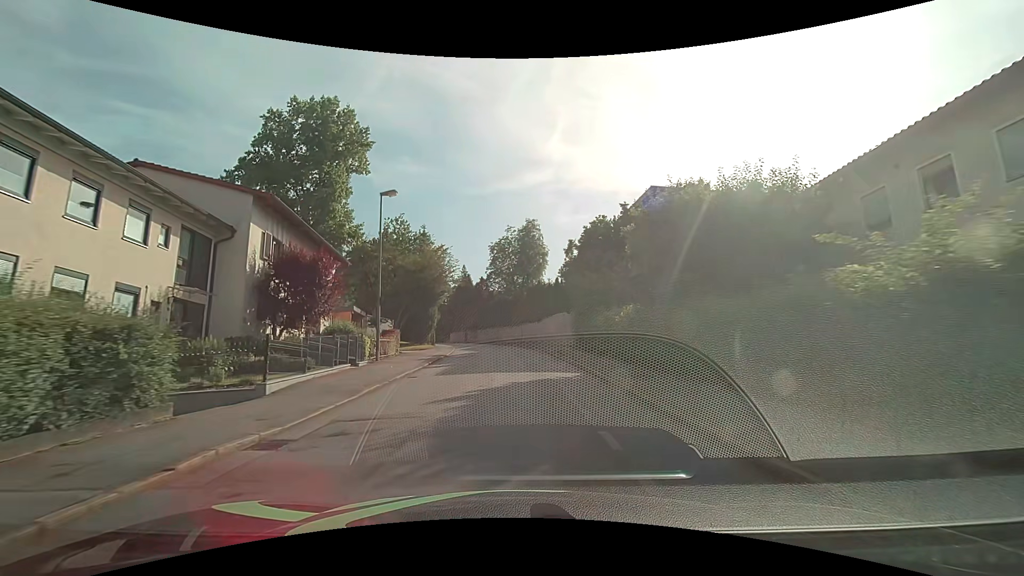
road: residential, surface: asphalt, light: Day
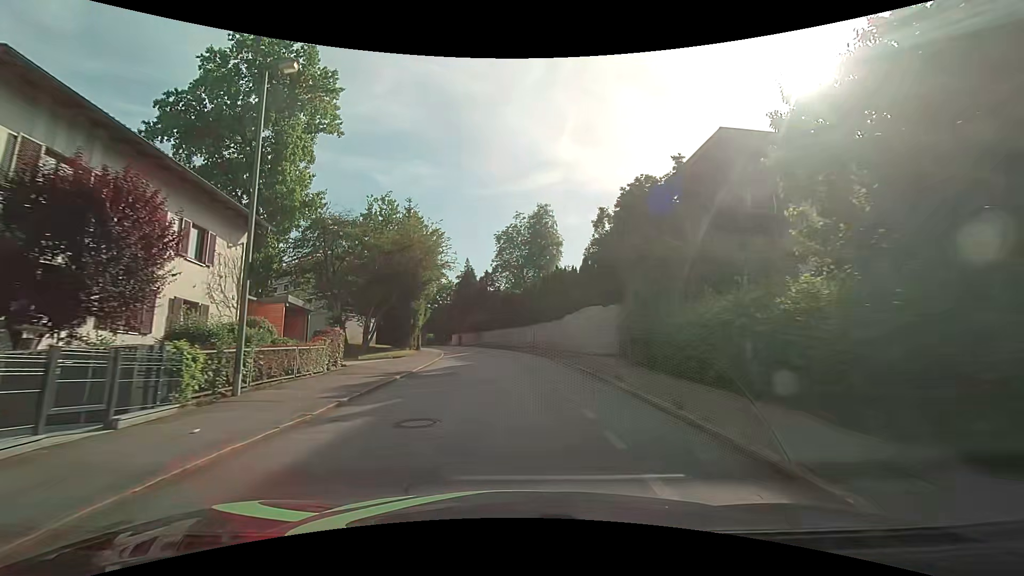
(-0.1, +12.1) m; -1°
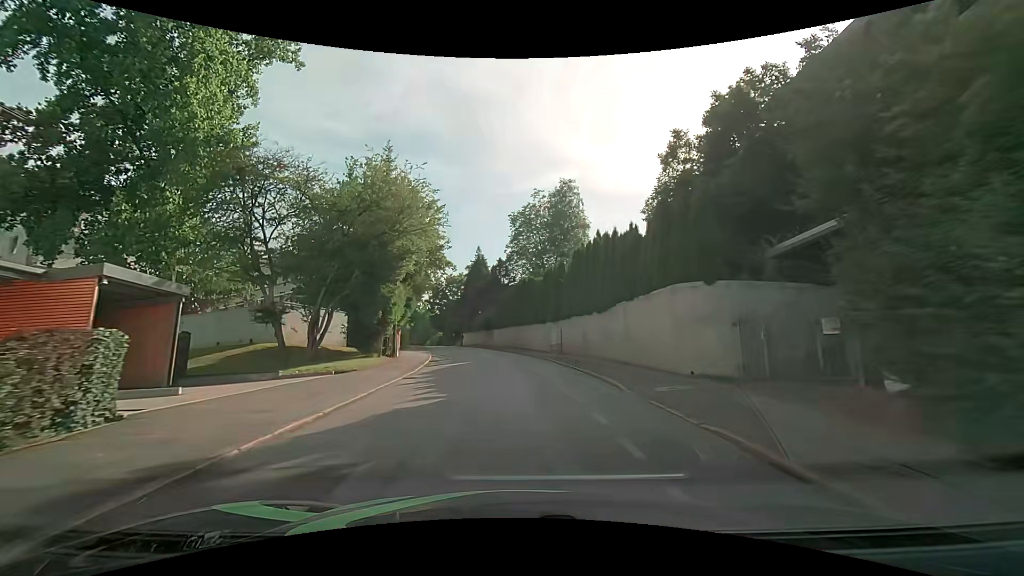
(-0.1, +12.4) m; -2°
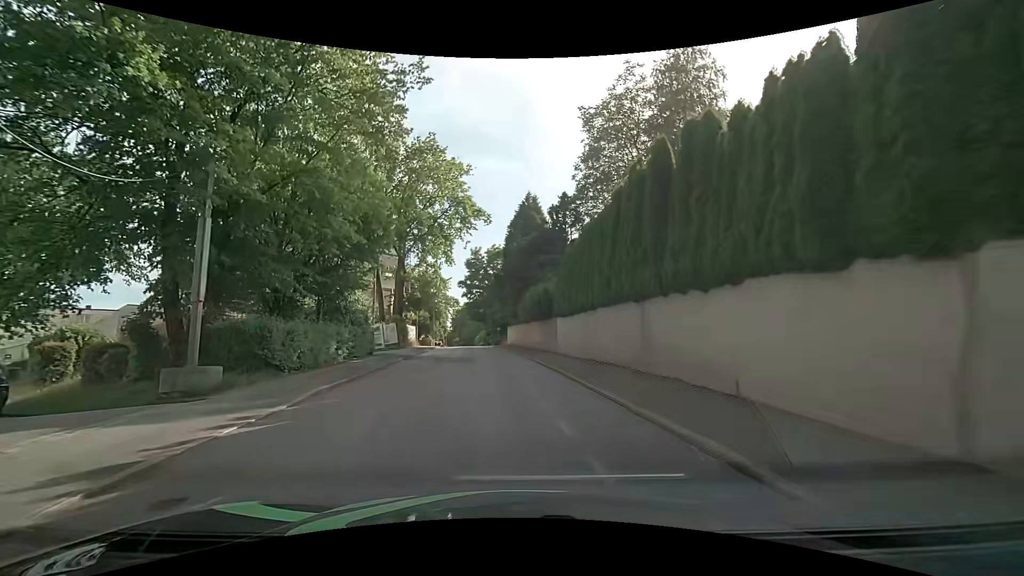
(-1.3, +30.8) m; -6°
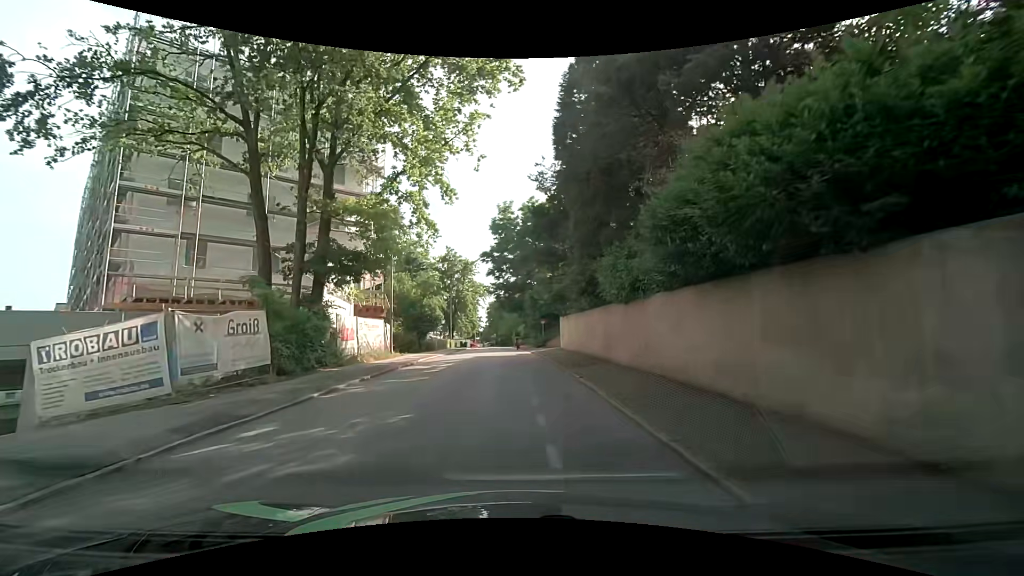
(-1.4, +25.3) m; -5°
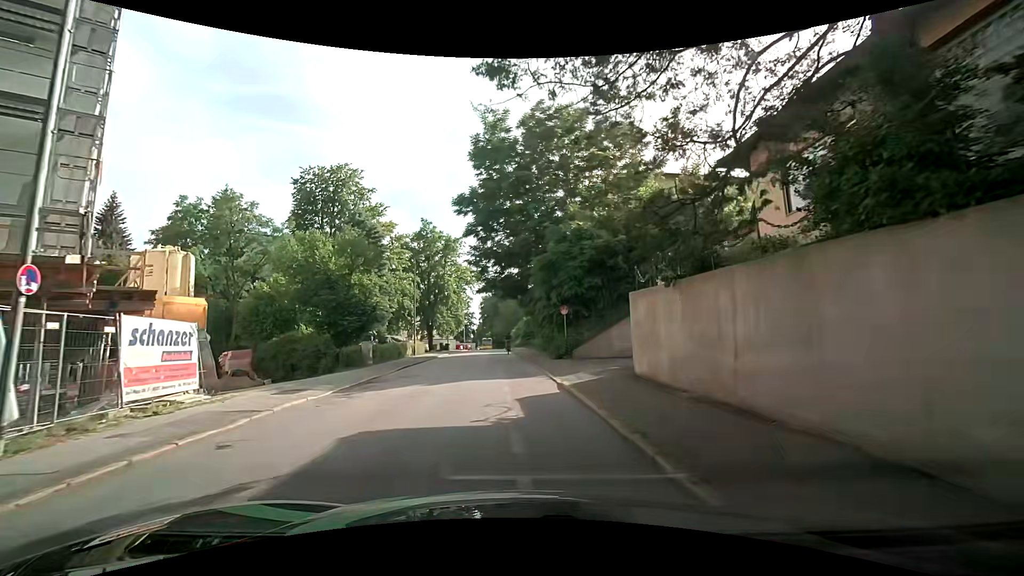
(-0.3, +21.0) m; -1°
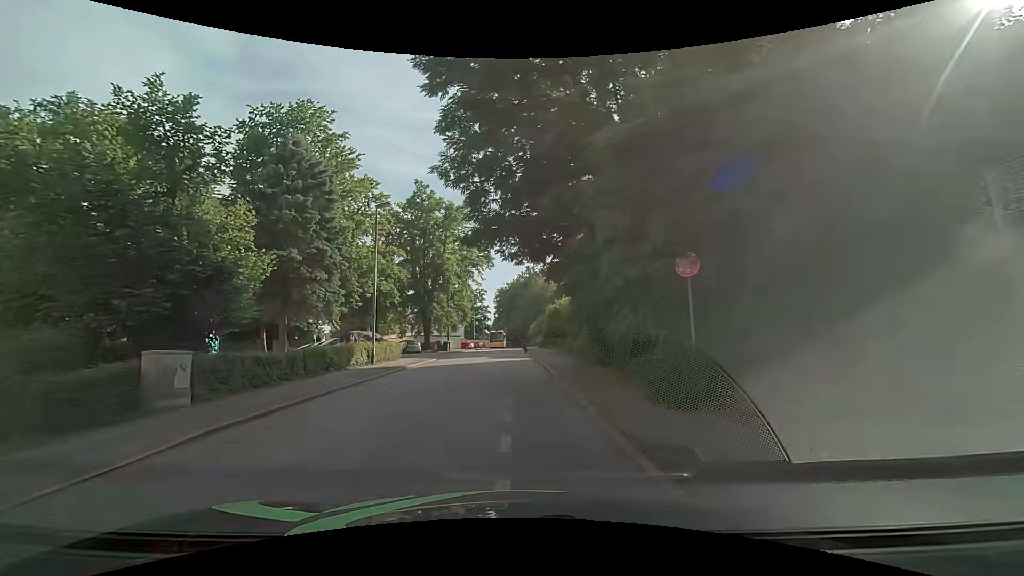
(0.0, +16.1) m; -1°
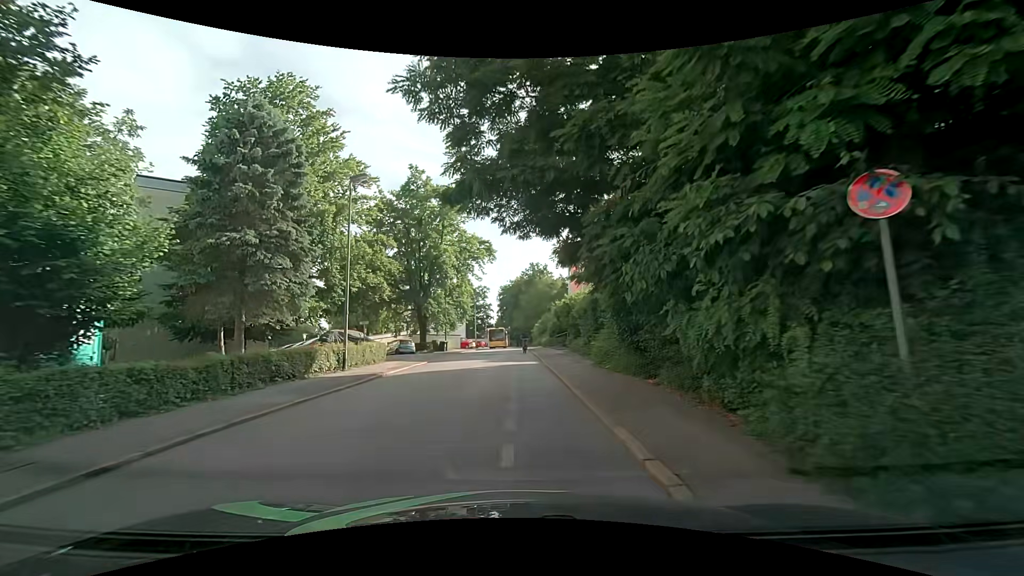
(0.0, +4.6) m; -1°
